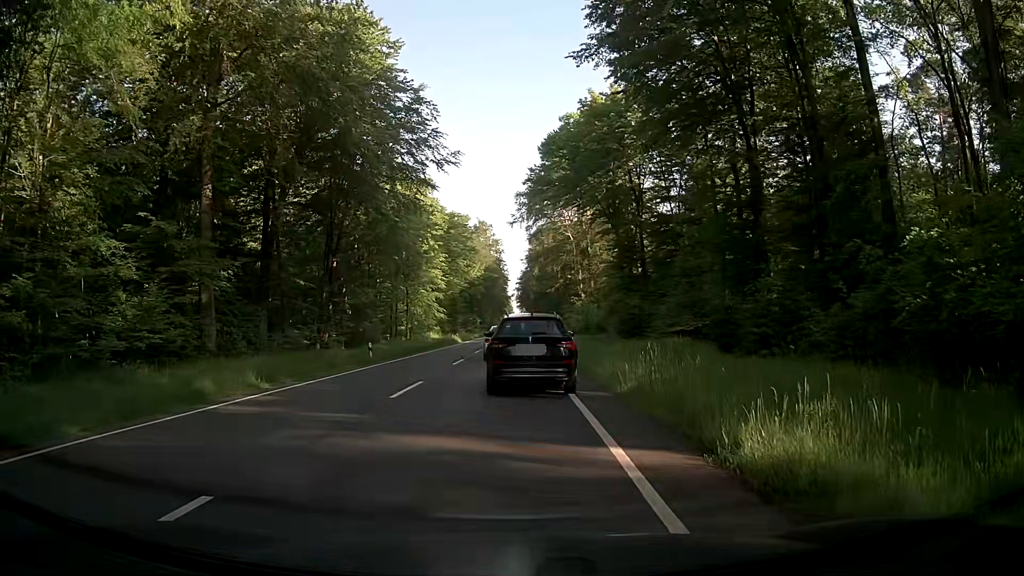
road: primary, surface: asphalt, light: Day
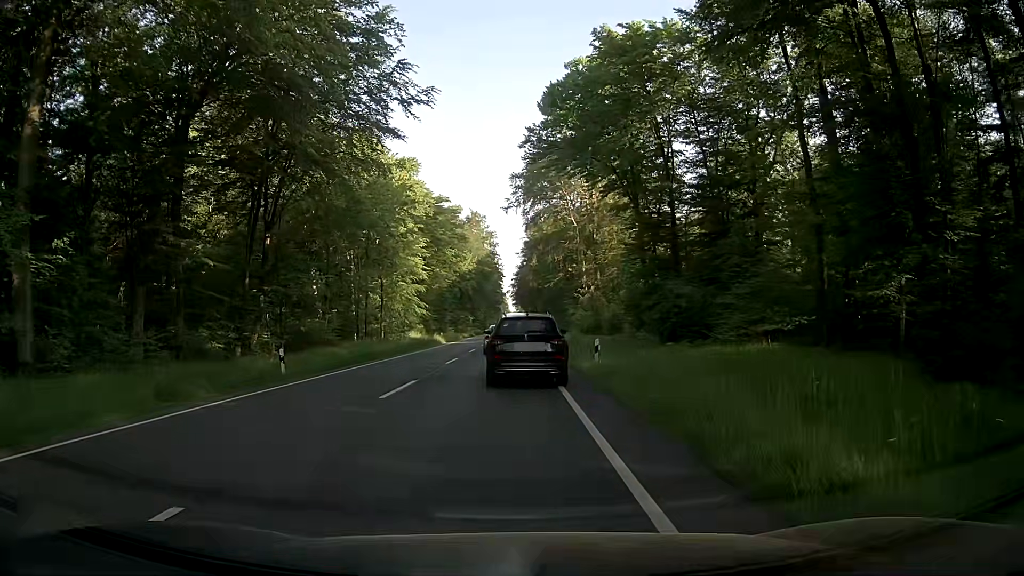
(-0.7, +12.6) m; -2°
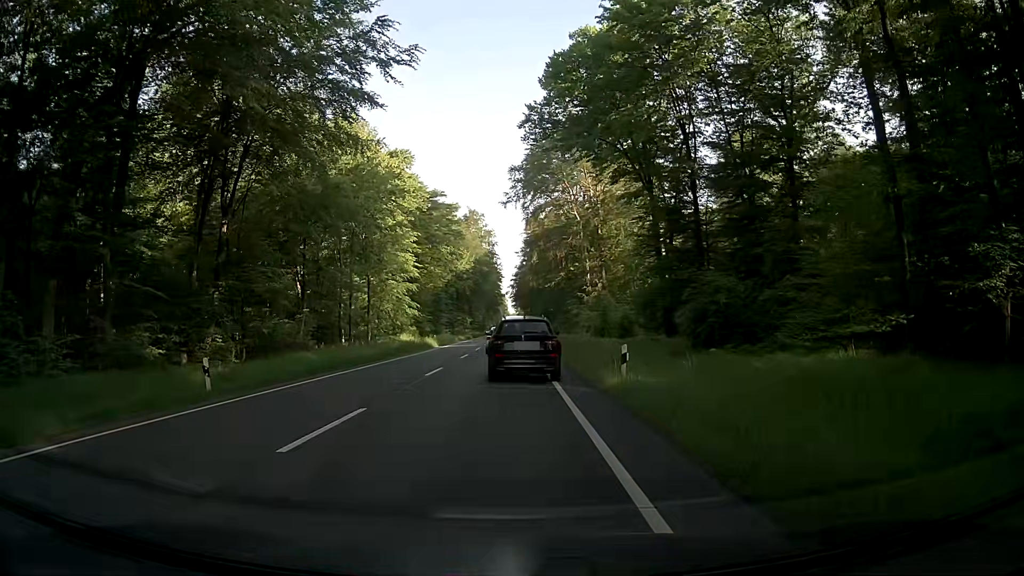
(-0.1, +5.7) m; -2°
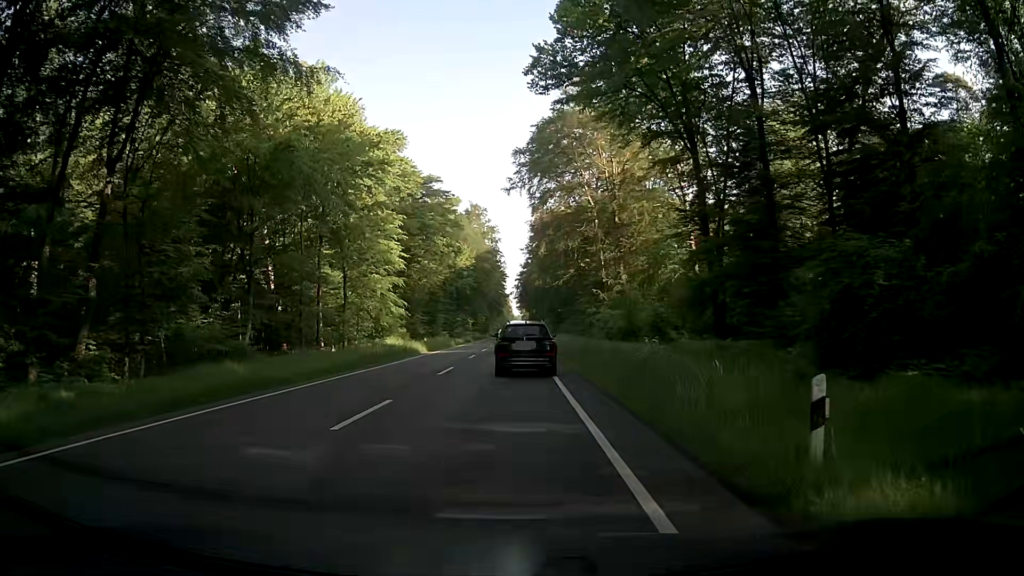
(0.0, +10.5) m; 0°
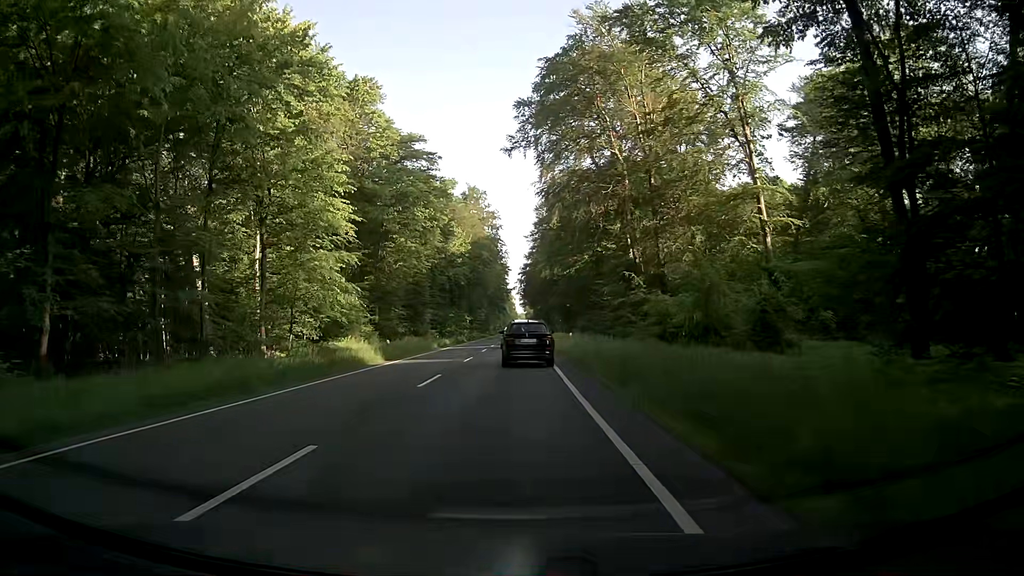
(+0.1, +17.9) m; 0°
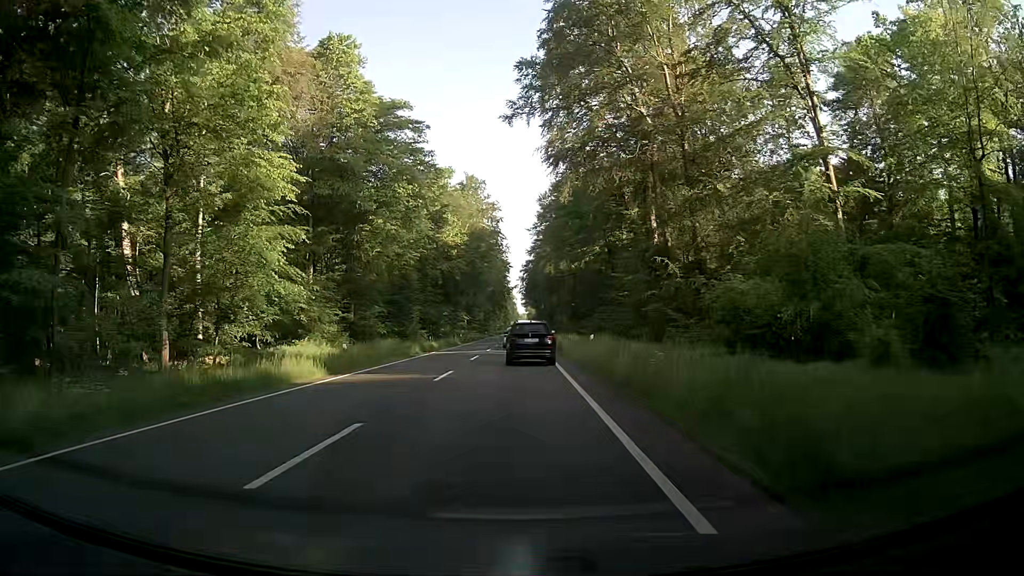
(0.0, +10.5) m; 0°
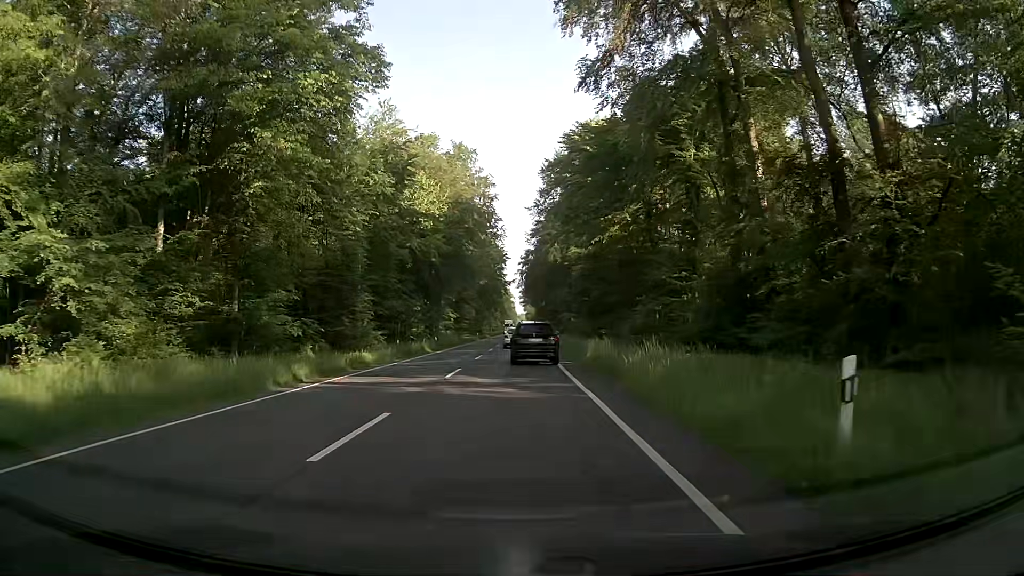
(-0.3, +23.1) m; 0°
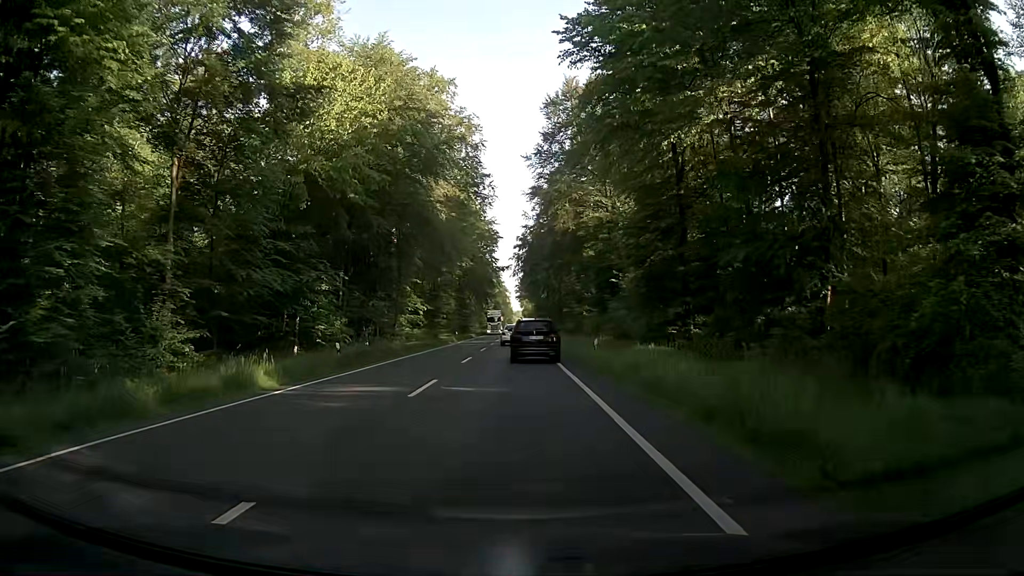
(-0.2, +30.3) m; 0°
(0, +10) (0, +20) (0, +30) (0, +40) (0, +50) (0, +60) (0, +70) (0, +80) (0, +90) (0, +100) m
